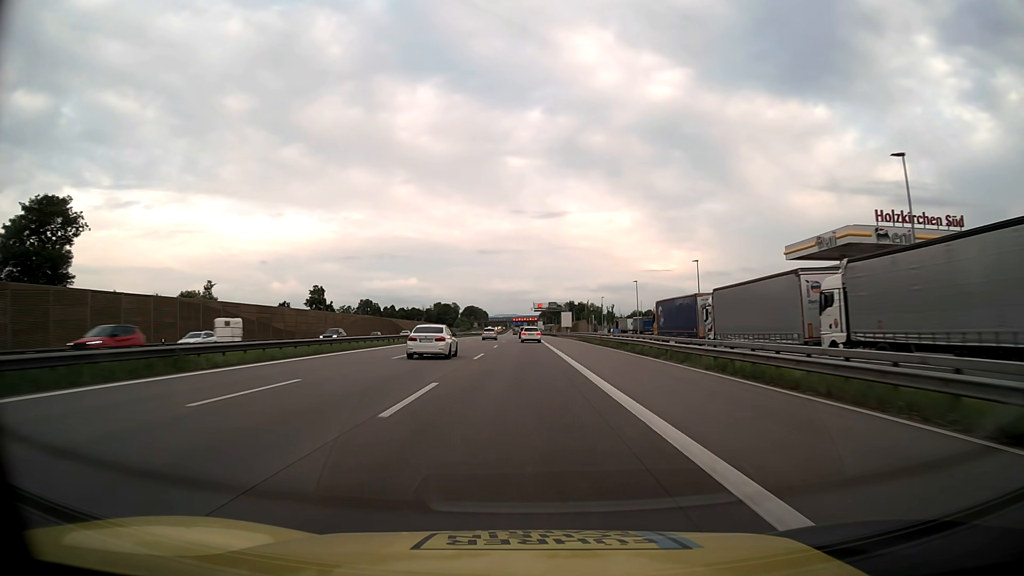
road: motorway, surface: asphalt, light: Day
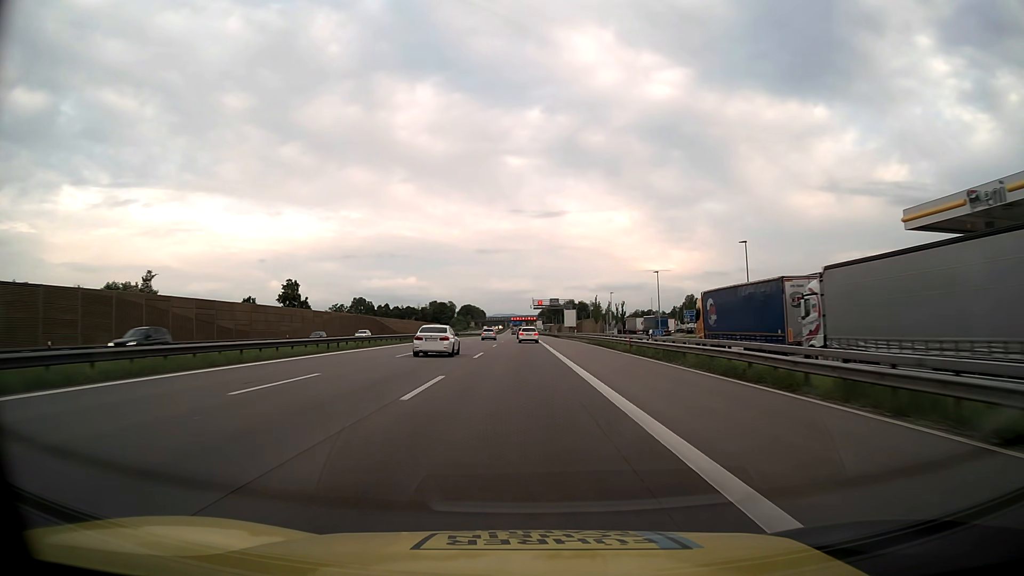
(0.0, +16.1) m; 0°
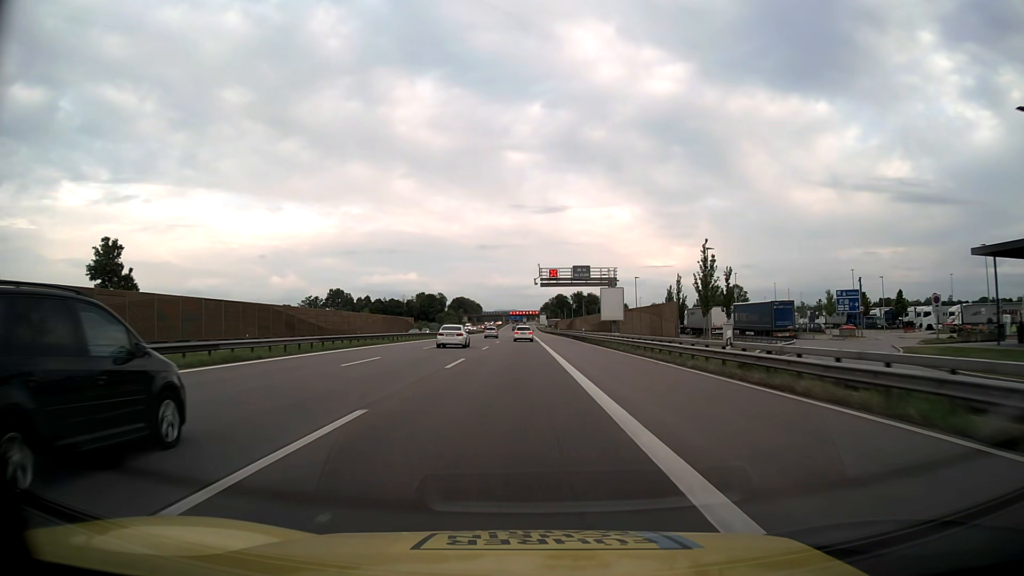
(0.0, +62.3) m; 0°
(0, +10) (0, +20) (0, +30) (0, +40) (0, +50) (0, +60) (0, +70) (0, +80) (0, +90) (-1, +100) m
